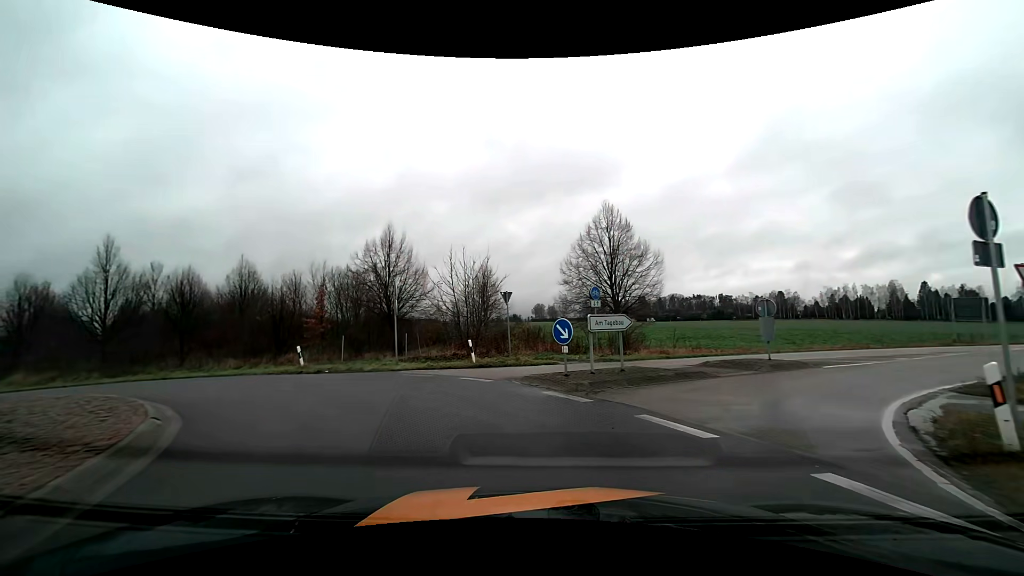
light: Day
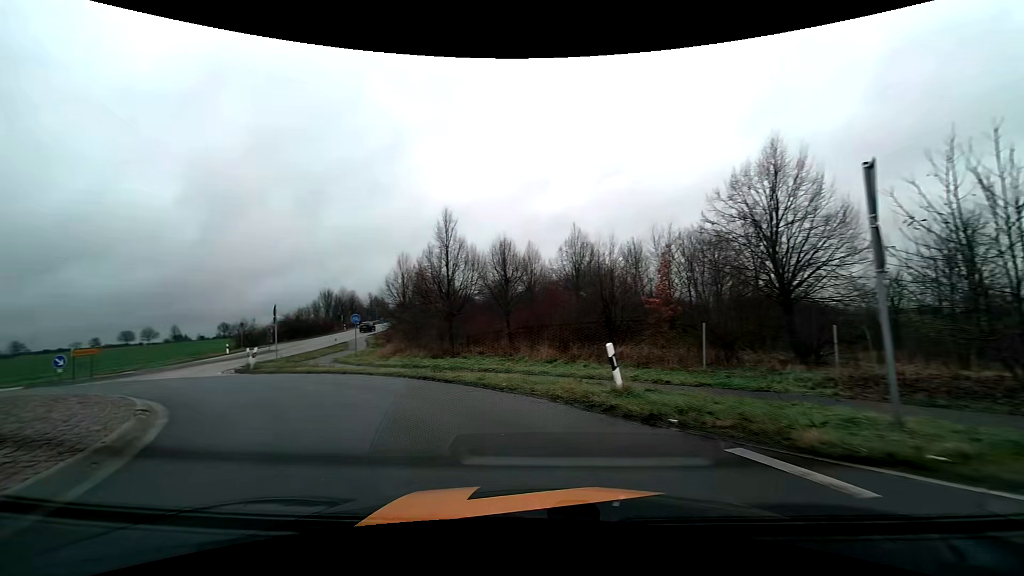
(-3.7, +12.1) m; -39°
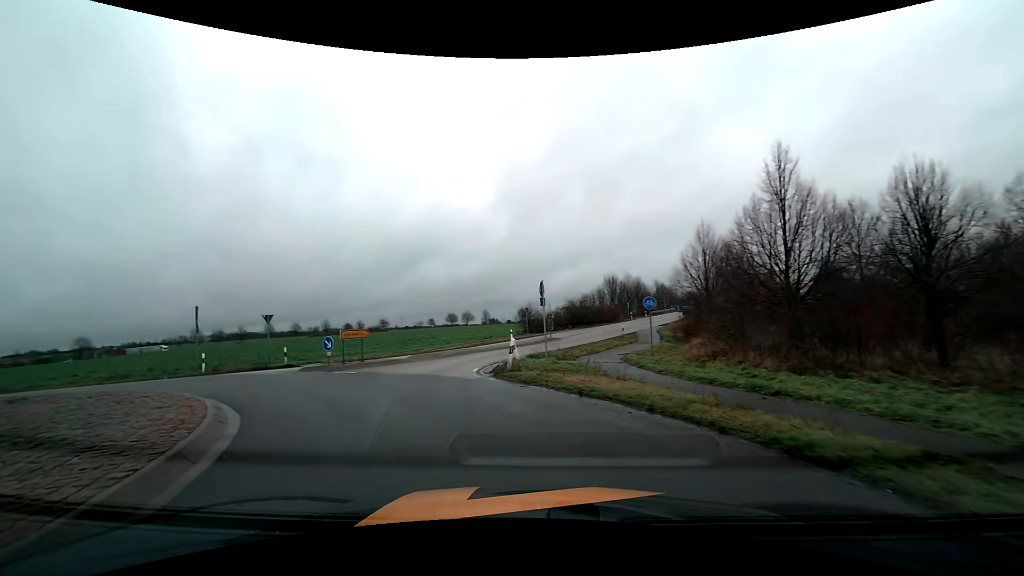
(-2.7, +9.4) m; -31°
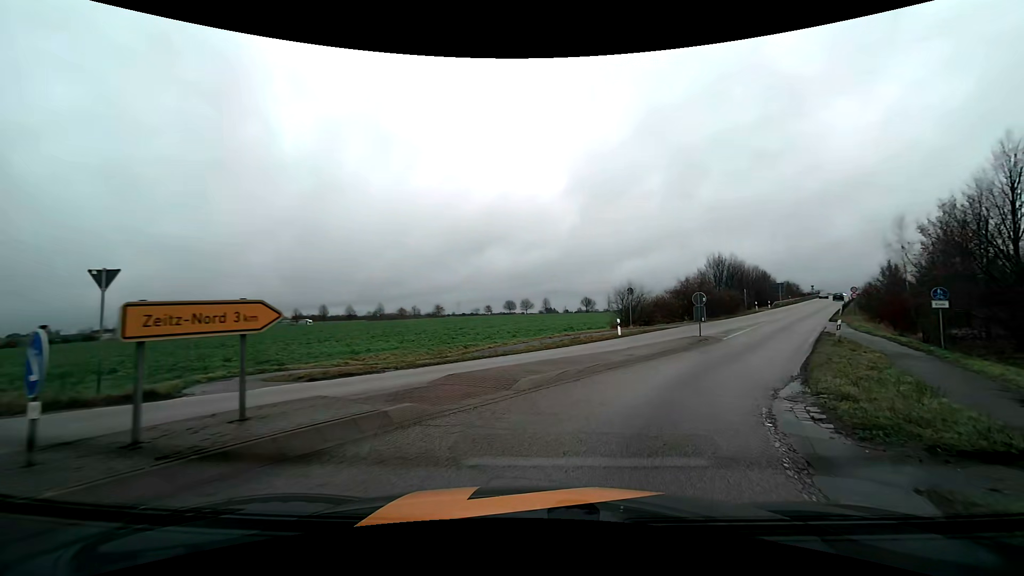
(-3.4, +17.1) m; -6°
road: tertiary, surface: asphalt
